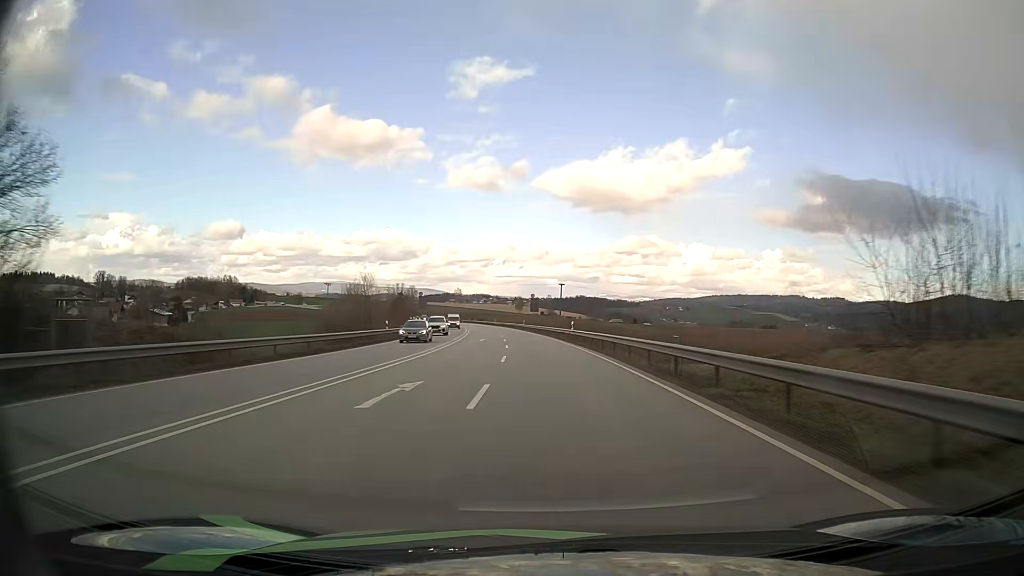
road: primary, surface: asphalt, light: Day
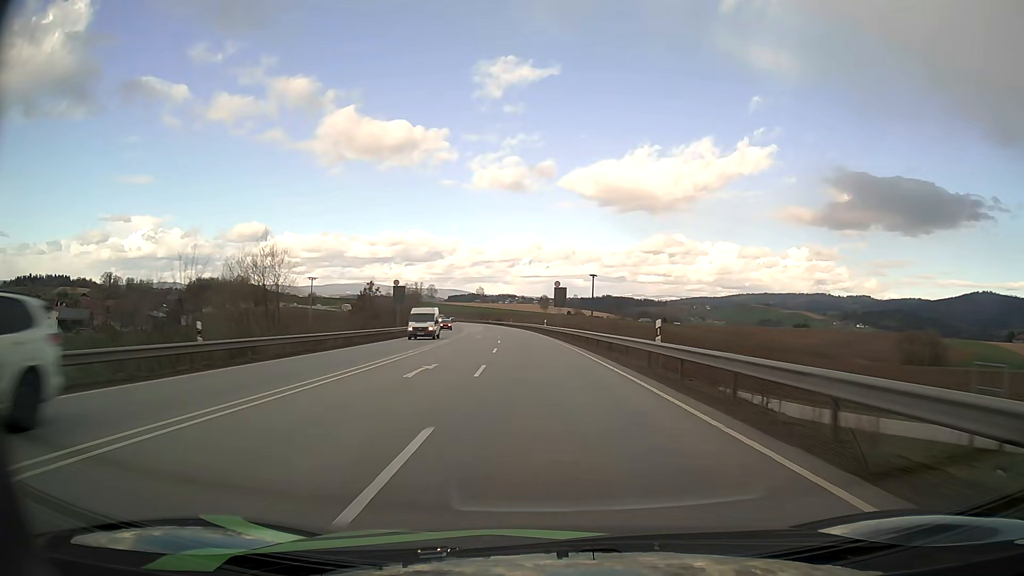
(-0.5, +30.1) m; -2°
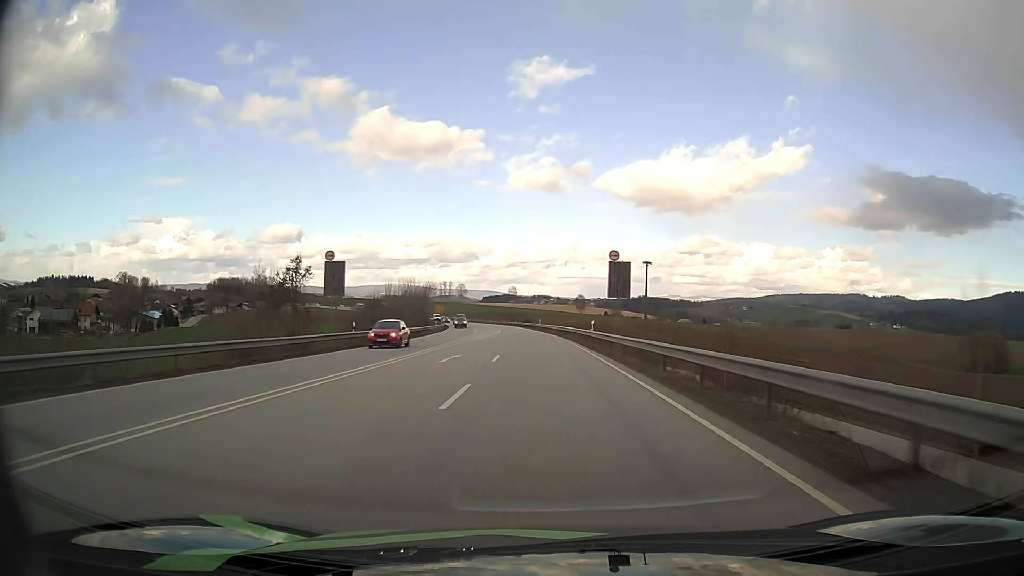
(-0.7, +30.2) m; -3°
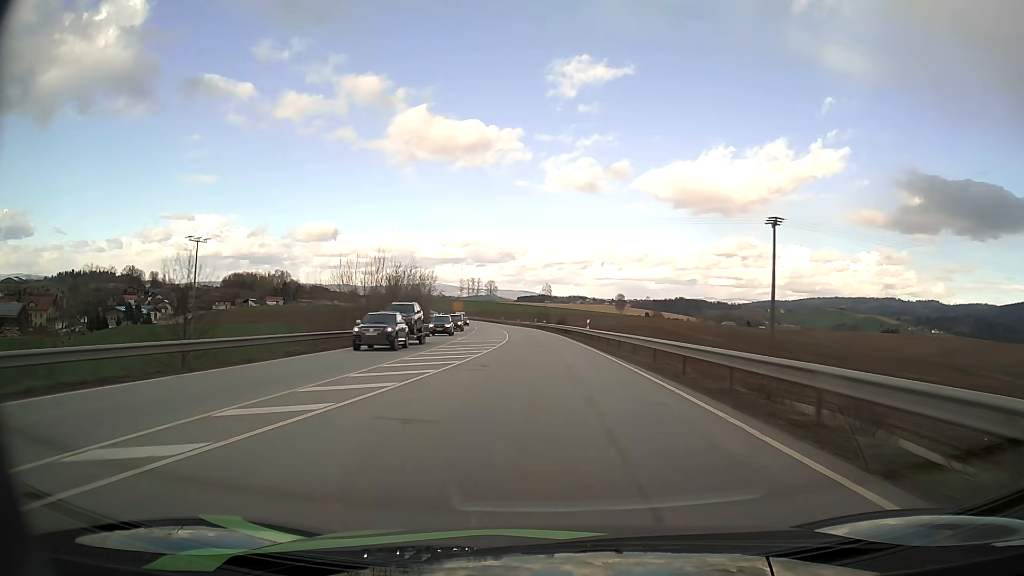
(-1.4, +45.1) m; -3°
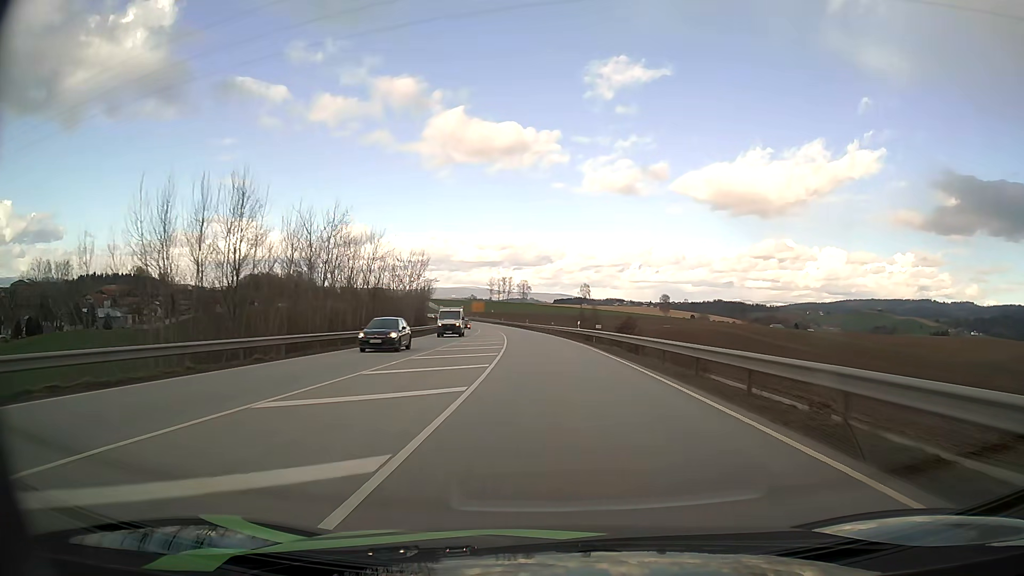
(-1.1, +44.4) m; -3°
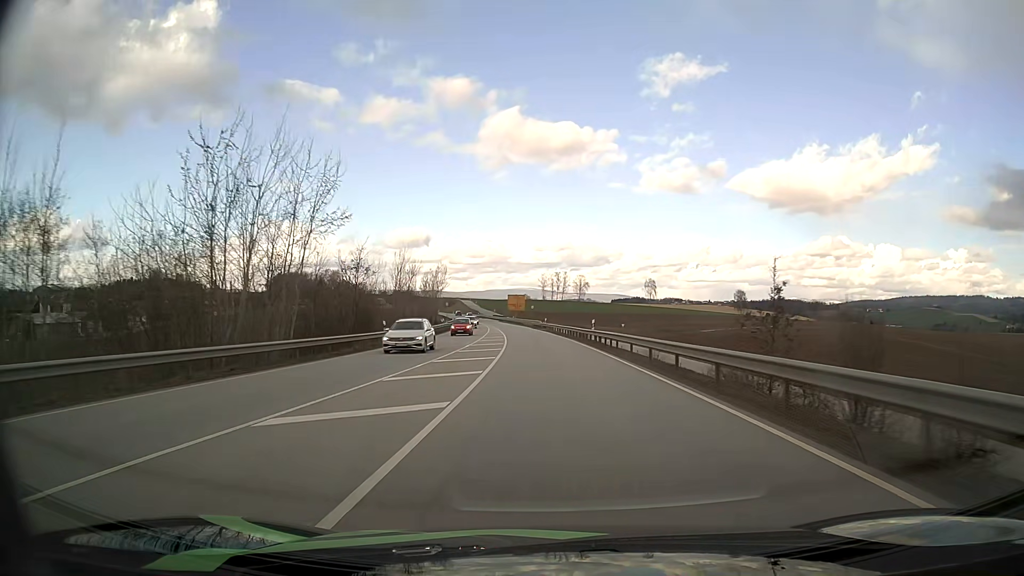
(-2.2, +57.9) m; -5°
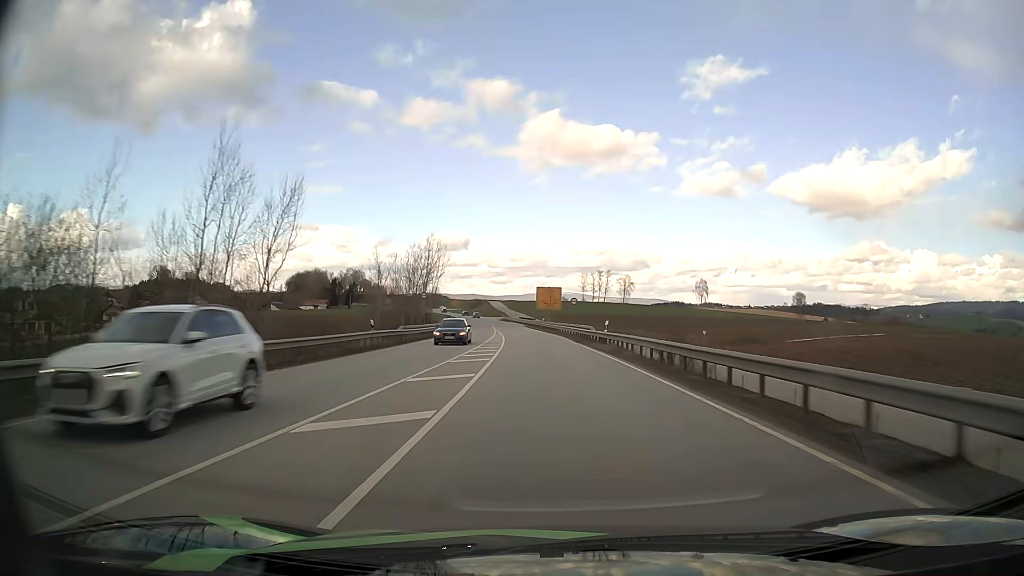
(-1.3, +42.9) m; -3°
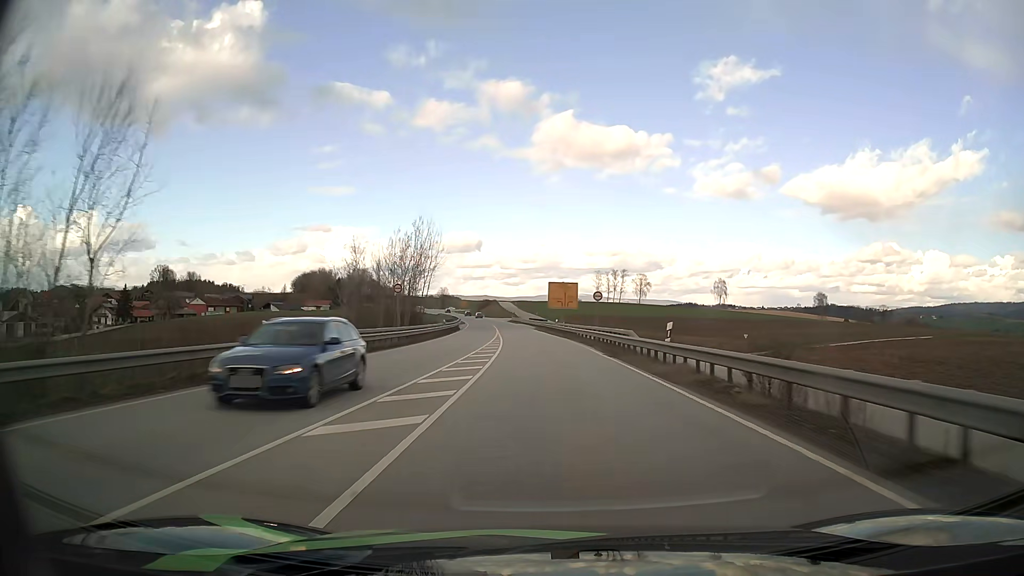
(-0.1, +14.3) m; -1°
(0, +10) (0, +20) (-1, +30) (-1, +40) (-2, +50) (-2, +60) (-3, +70) (-4, +80) (-5, +90) (-6, +100) m
